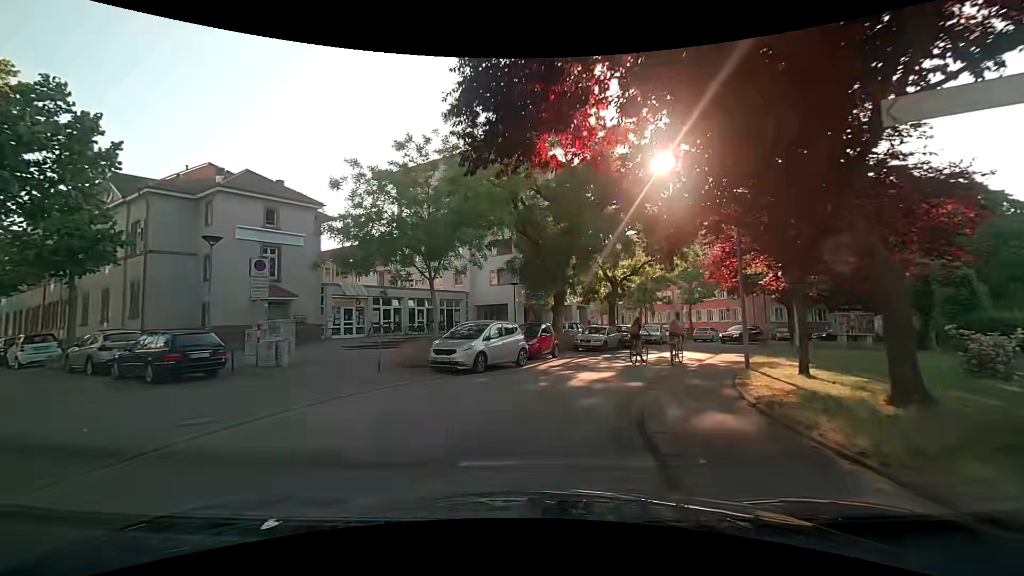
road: residential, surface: asphalt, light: Day
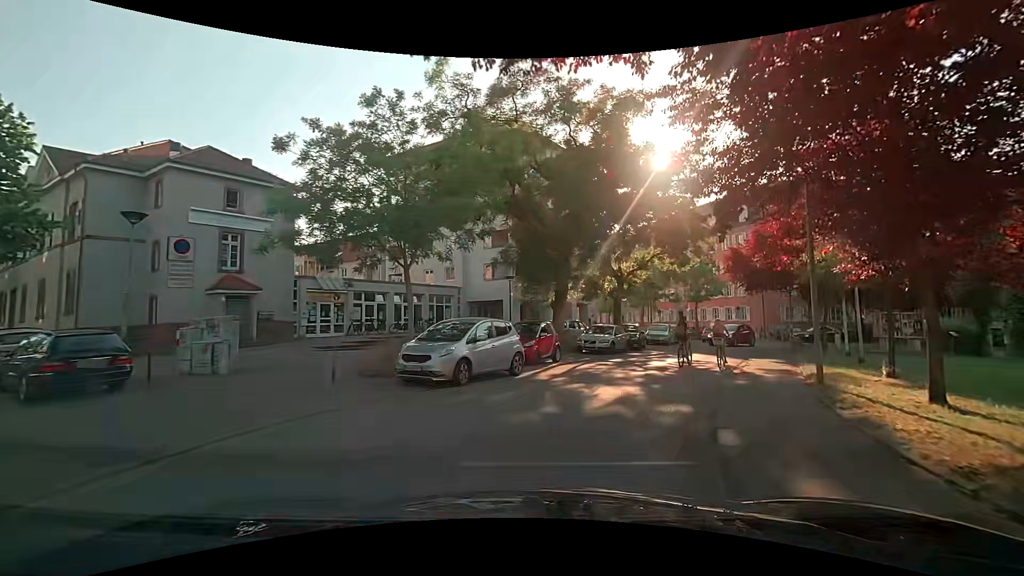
(0.0, +3.5) m; +1°
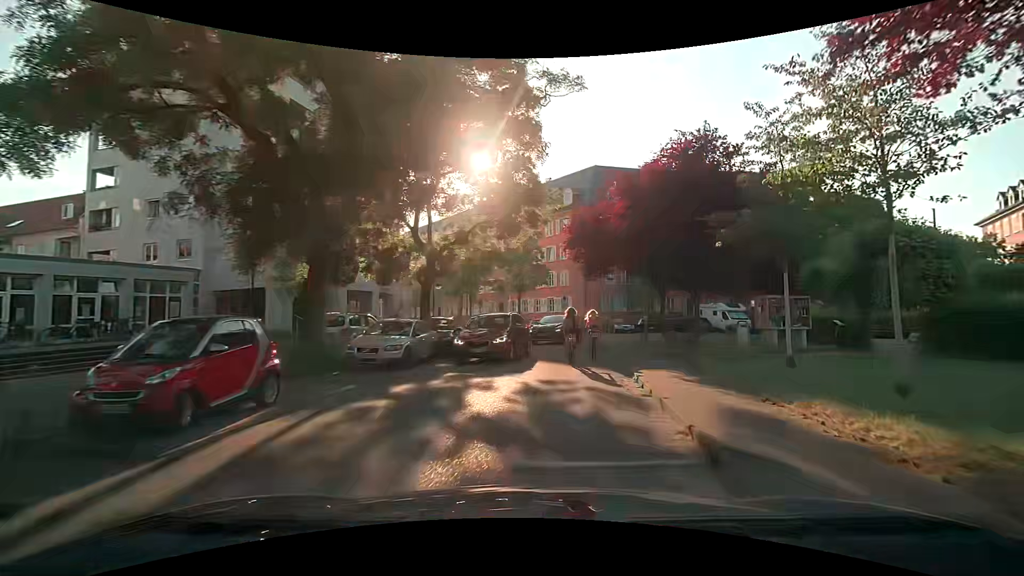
(+1.8, +9.9) m; +22°
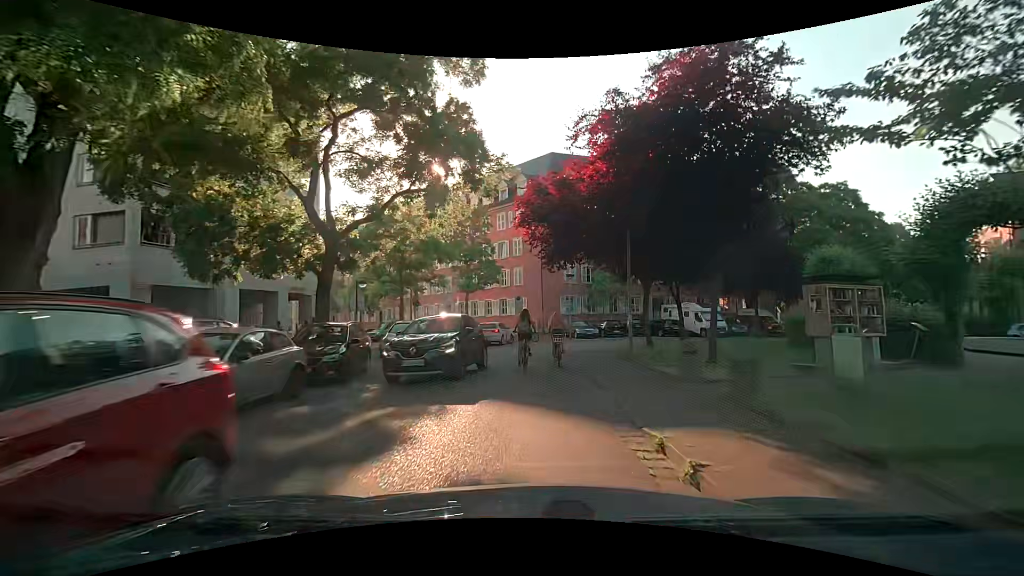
(+0.3, +6.7) m; +4°
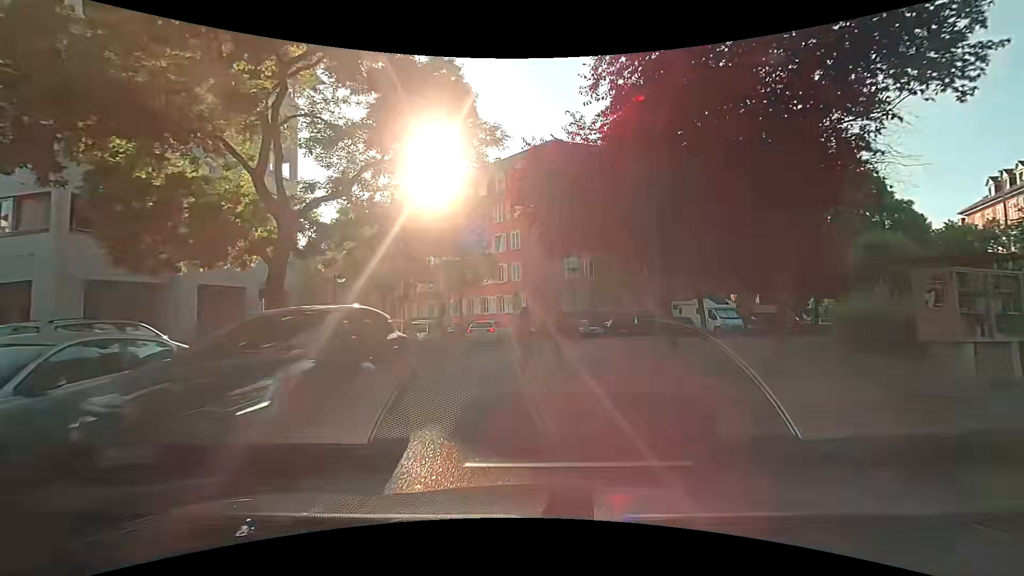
(0.0, +3.3) m; 0°
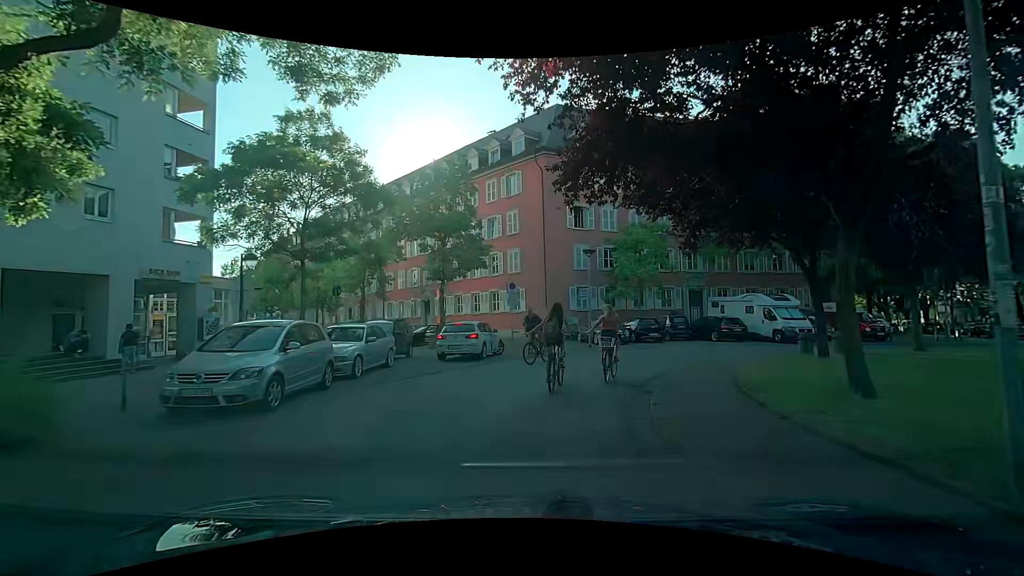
(-0.1, +8.7) m; 0°
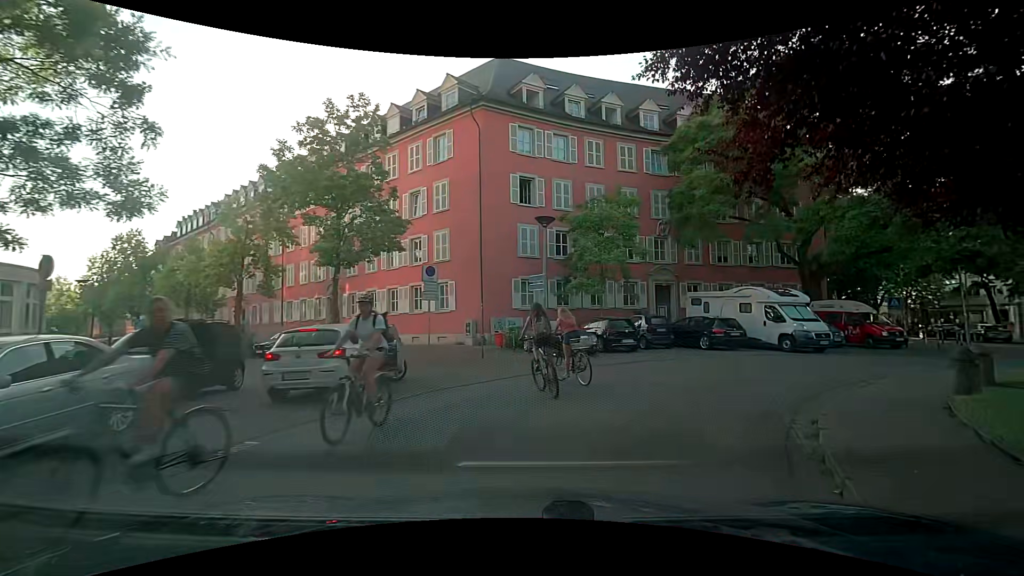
(+0.2, +8.3) m; +8°
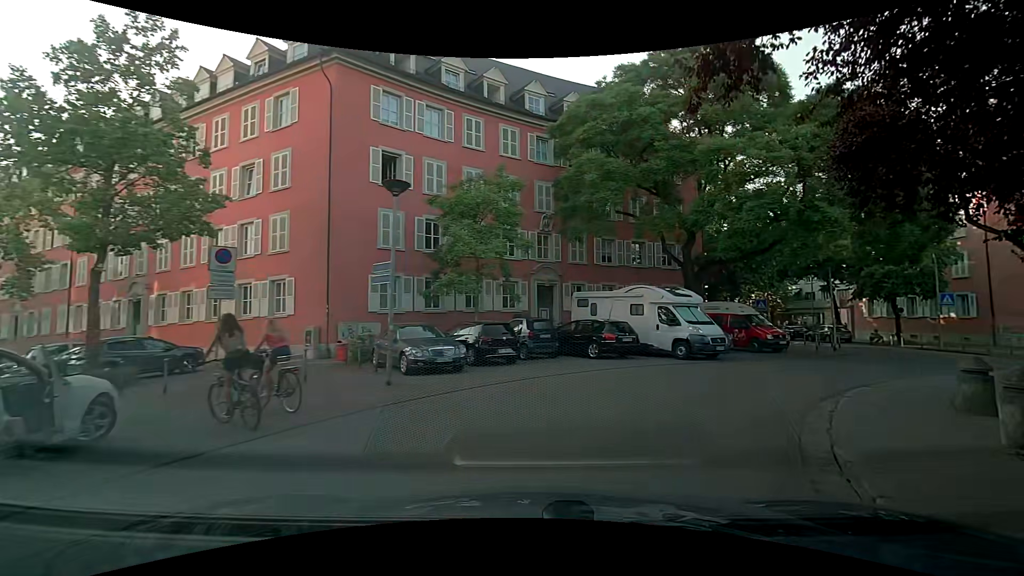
(+0.5, +4.8) m; +13°
